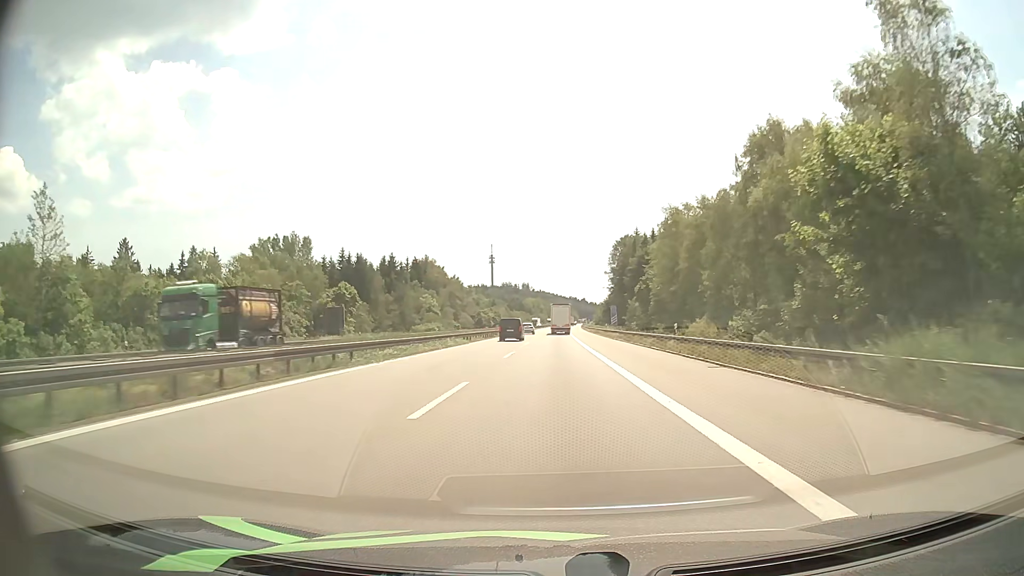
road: motorway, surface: asphalt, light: Day
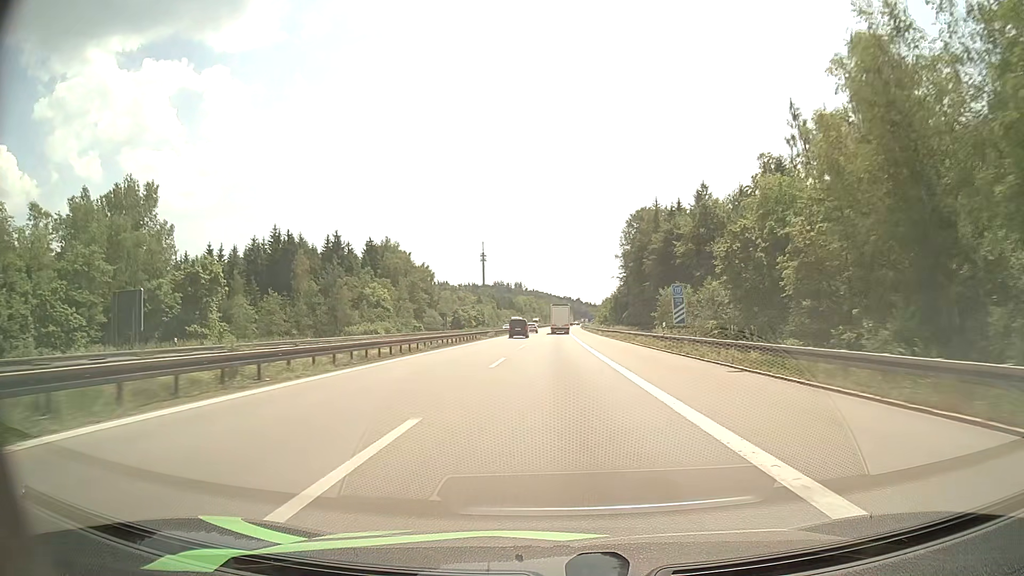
(+0.3, +42.3) m; +1°
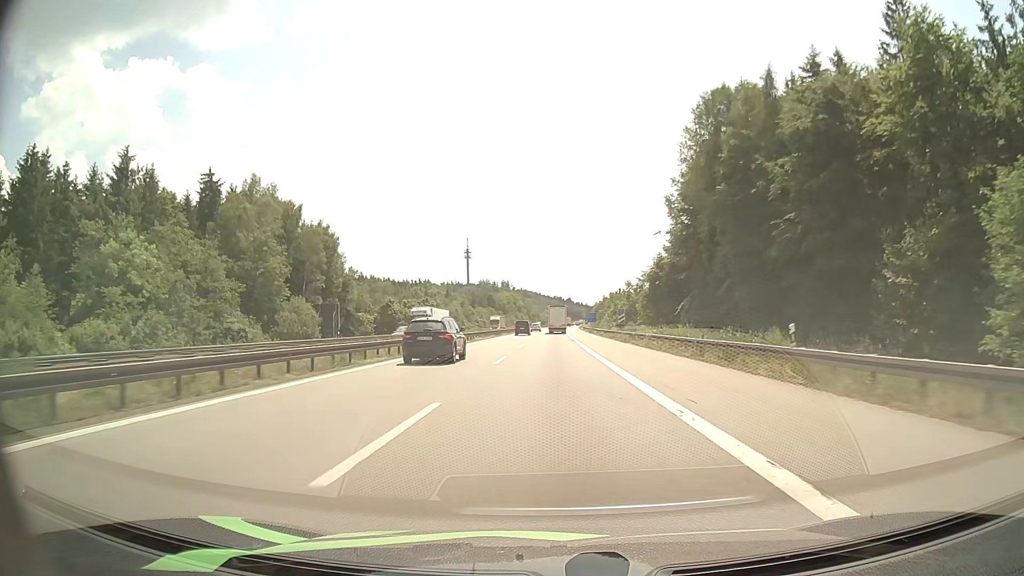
(+0.6, +70.0) m; +1°
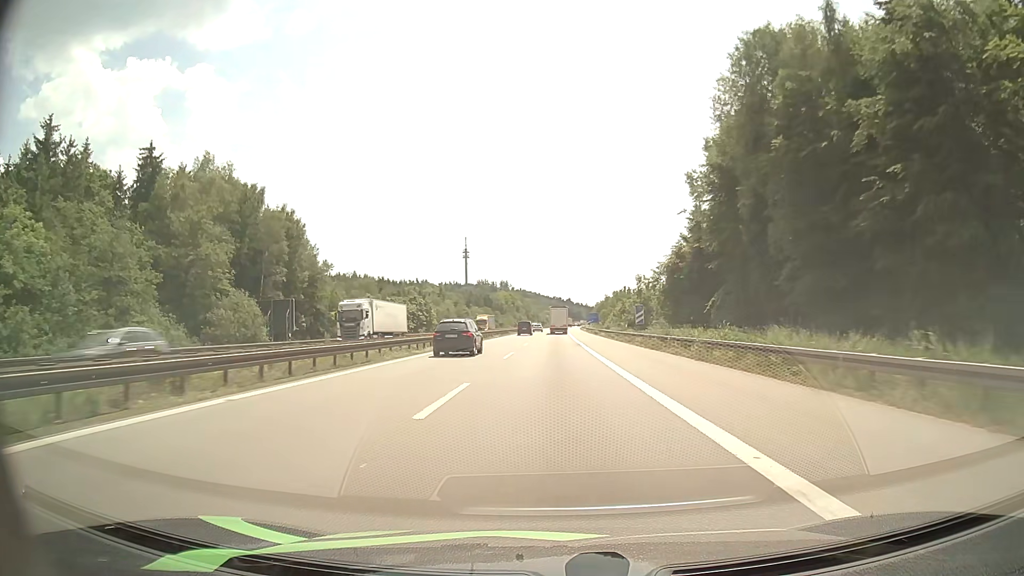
(0.0, +13.9) m; 0°
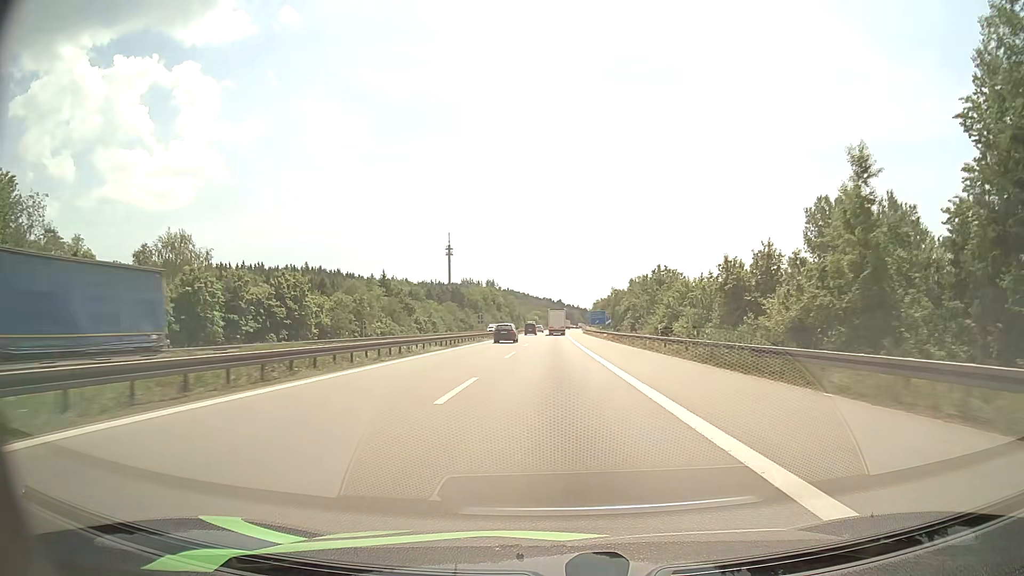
(+0.5, +70.0) m; +1°
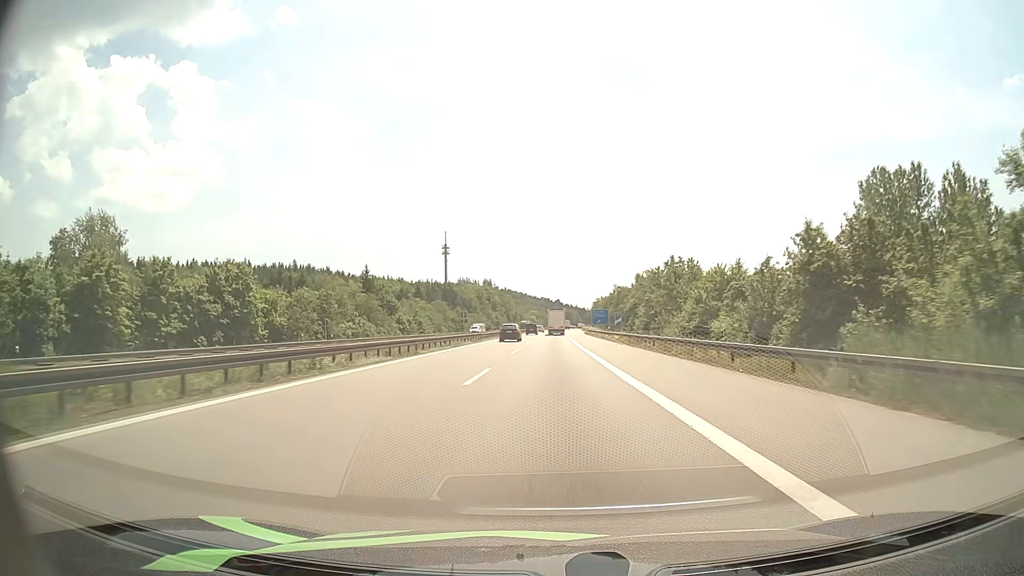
(0.0, +14.1) m; 0°
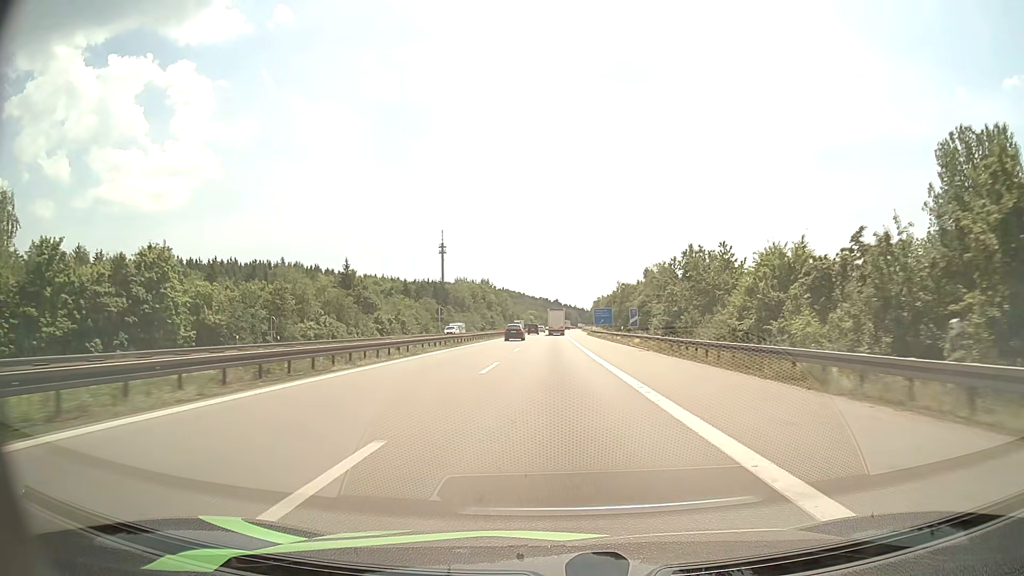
(0.0, +14.2) m; 0°
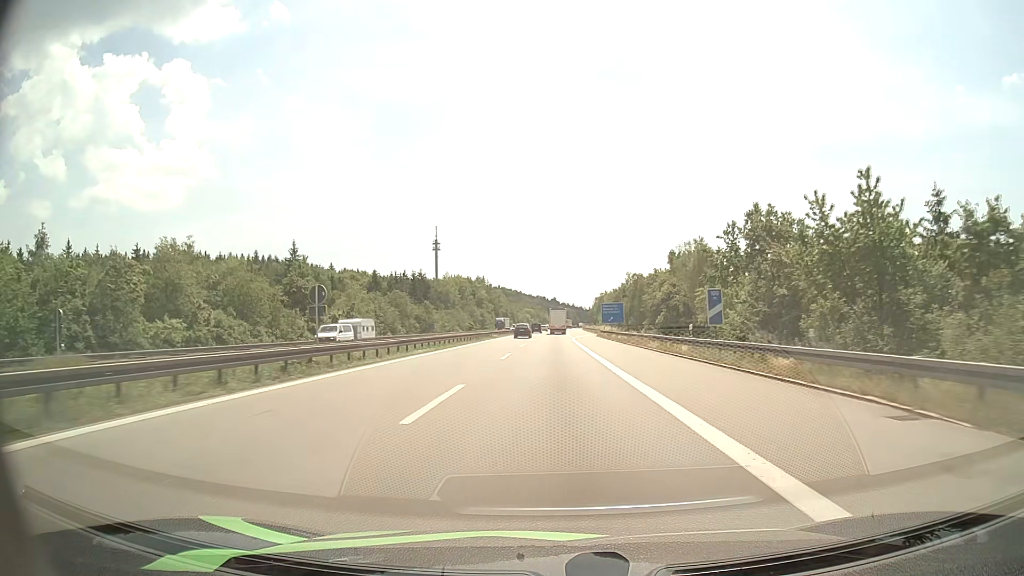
(0.0, +28.4) m; 0°
(0, +10) (0, +20) (0, +30) (0, +40) (0, +50) (0, +60) (+1, +70) (+1, +80) (+1, +90) (+1, +100) m
